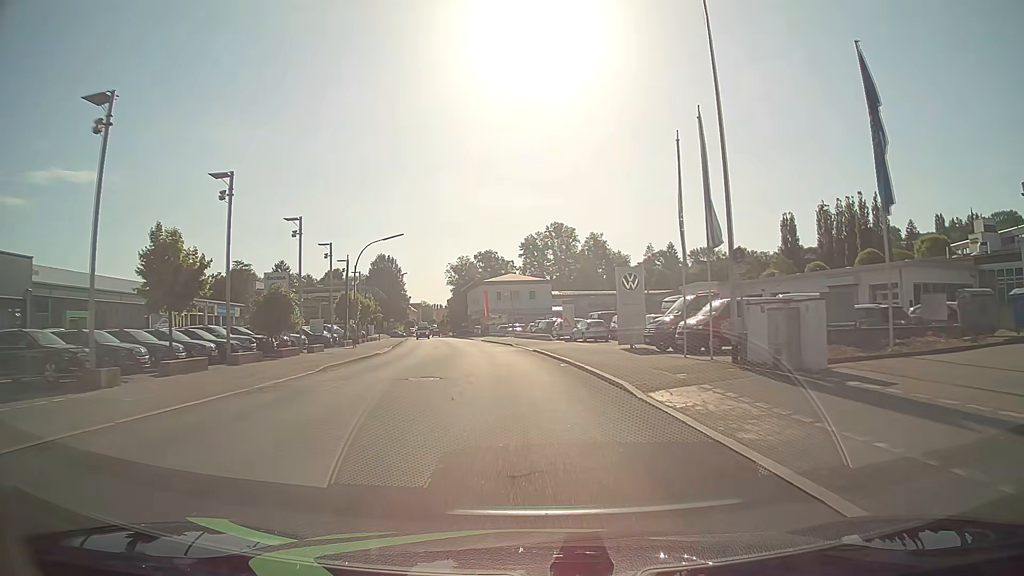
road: tertiary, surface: asphalt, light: Day
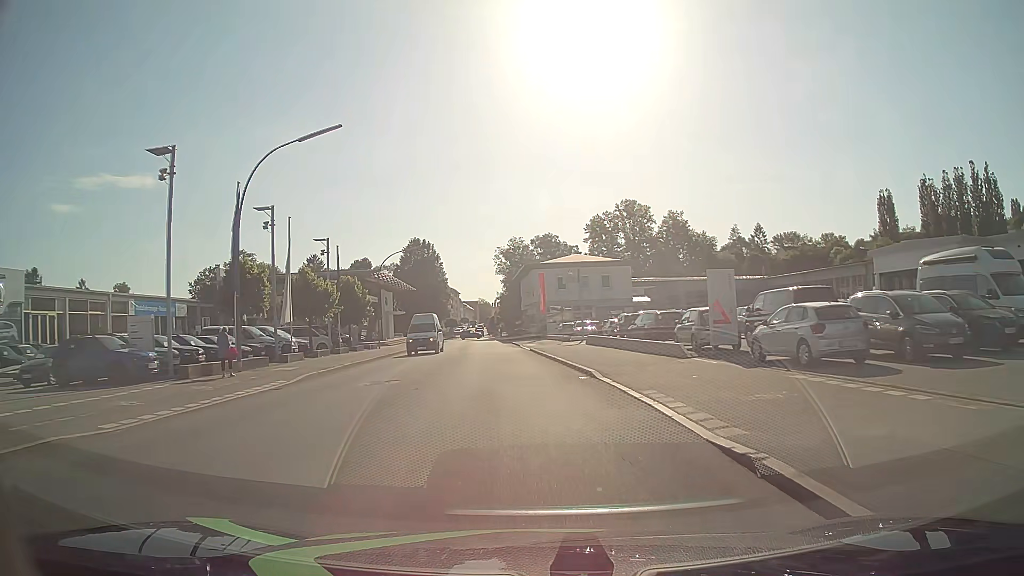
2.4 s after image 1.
(-1.3, +30.0) m; -5°
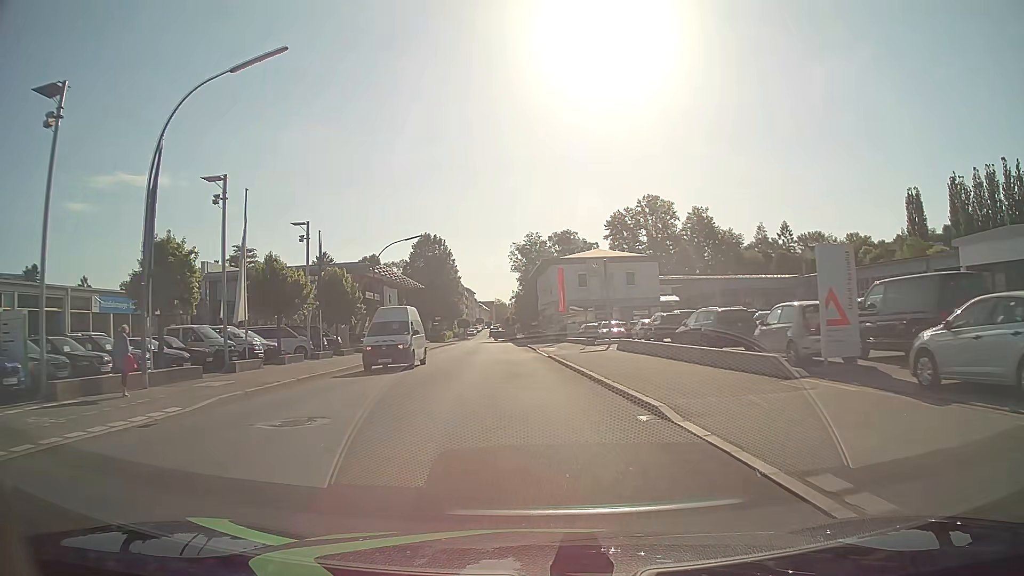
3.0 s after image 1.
(-0.1, +7.5) m; -1°
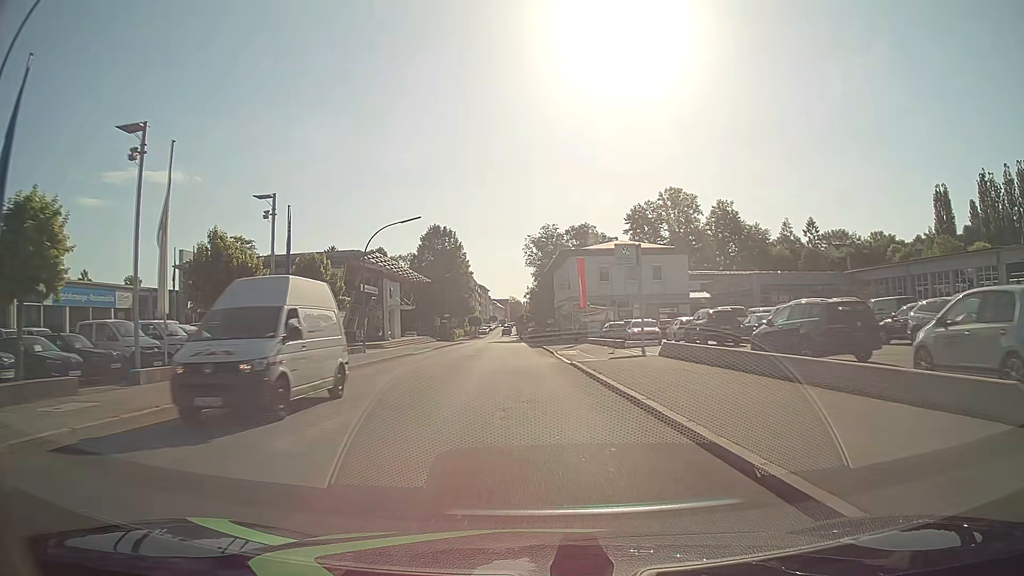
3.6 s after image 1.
(-0.1, +7.5) m; -1°
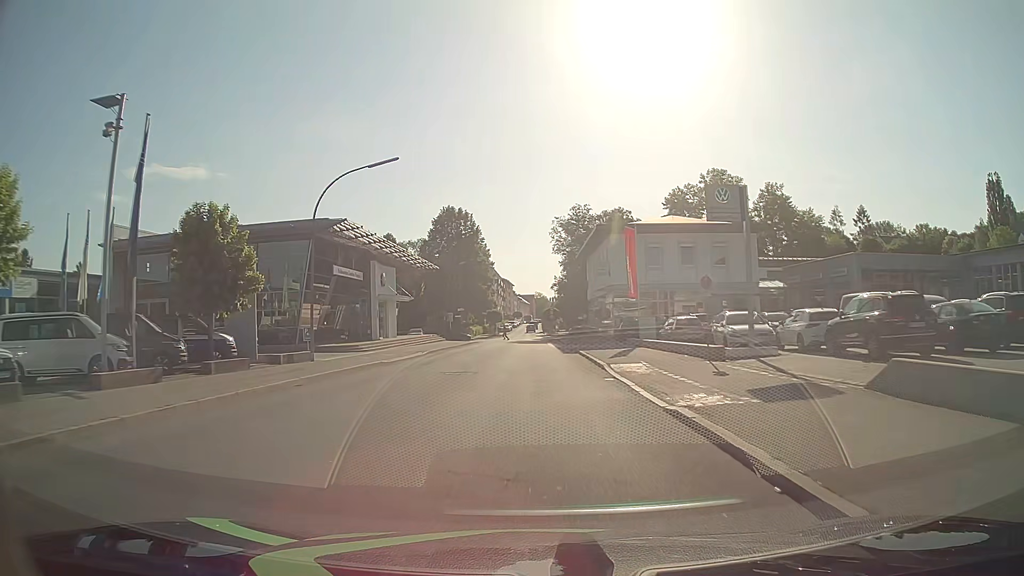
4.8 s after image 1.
(-0.3, +14.9) m; -3°
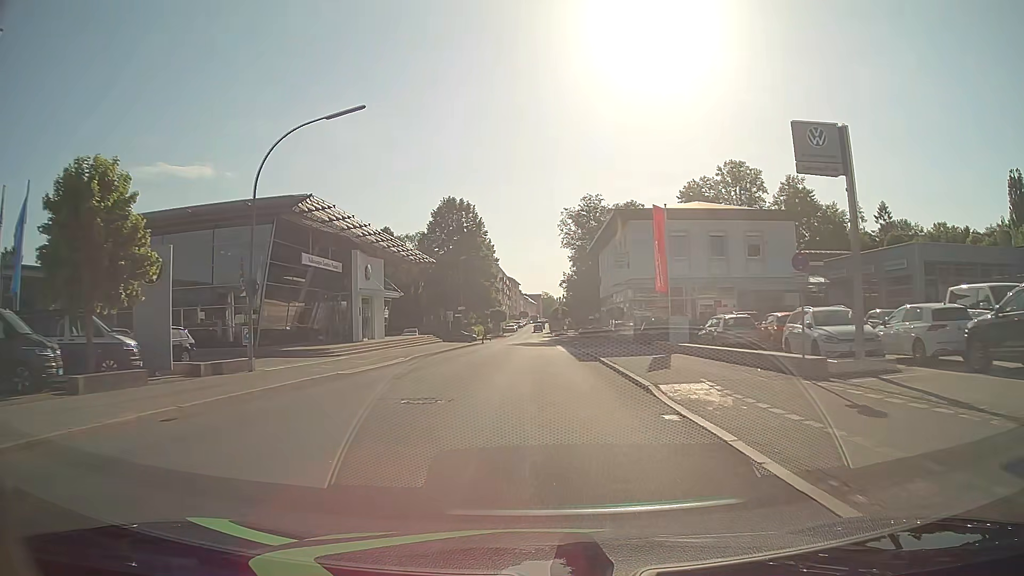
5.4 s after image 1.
(0.0, +7.3) m; 0°
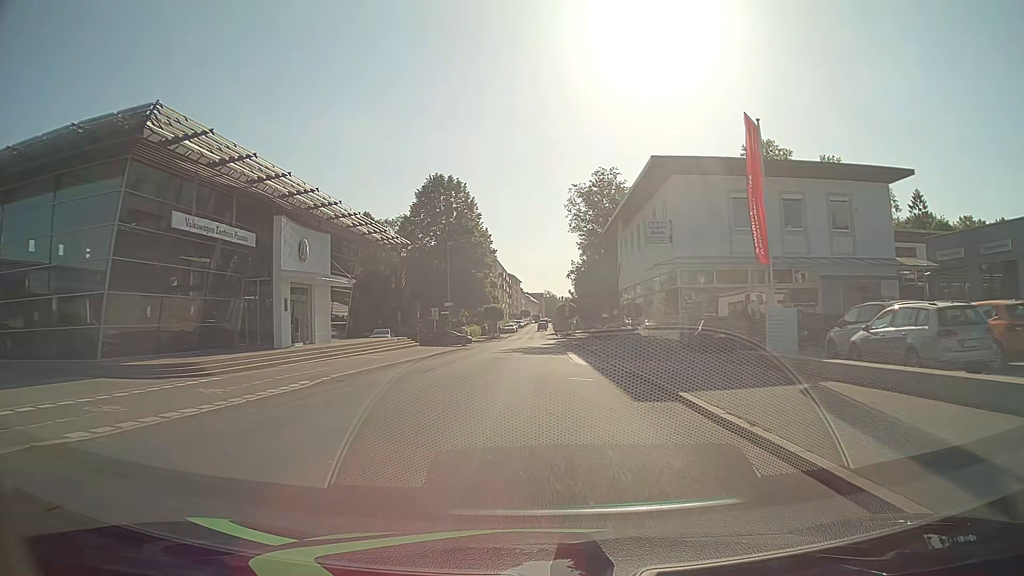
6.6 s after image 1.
(0.0, +14.3) m; -1°
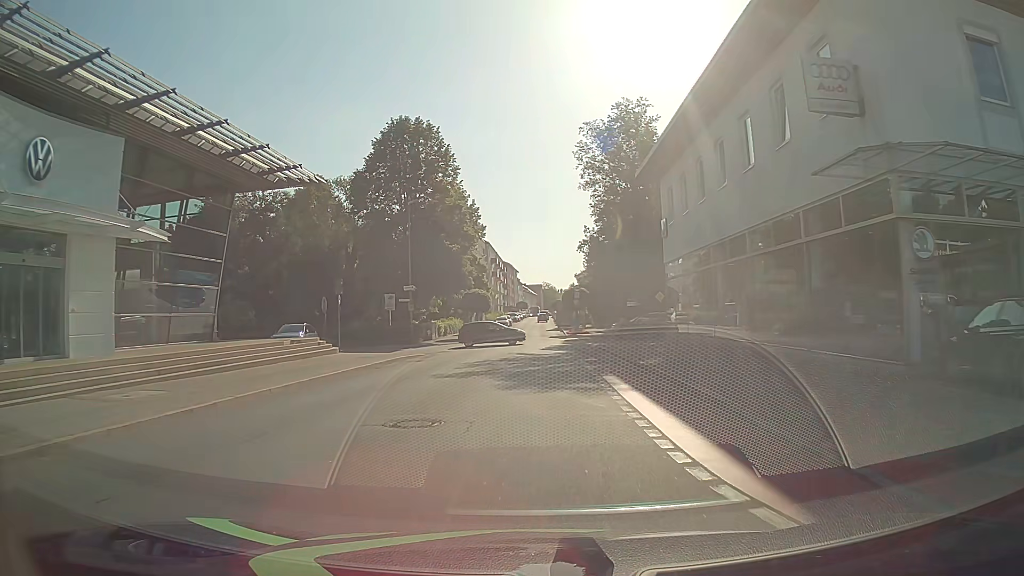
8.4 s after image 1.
(+0.2, +20.5) m; 0°
